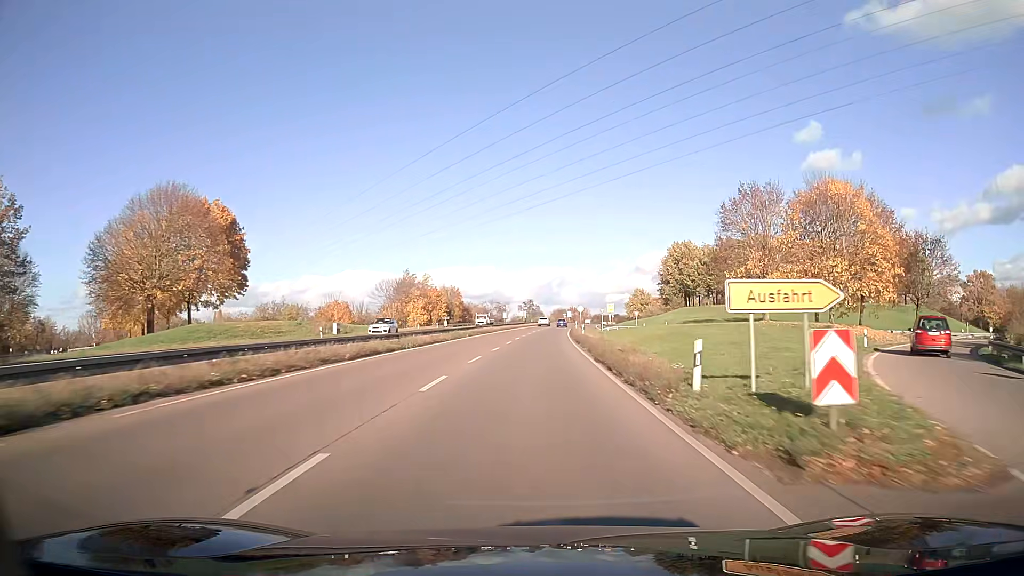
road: trunk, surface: asphalt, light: Day
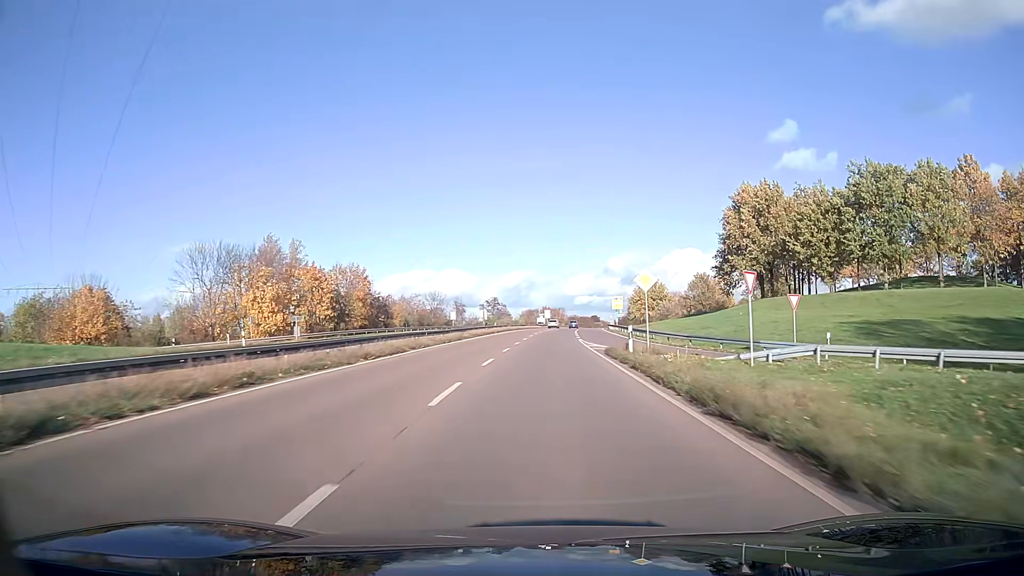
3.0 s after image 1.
(+1.3, +63.3) m; +3°
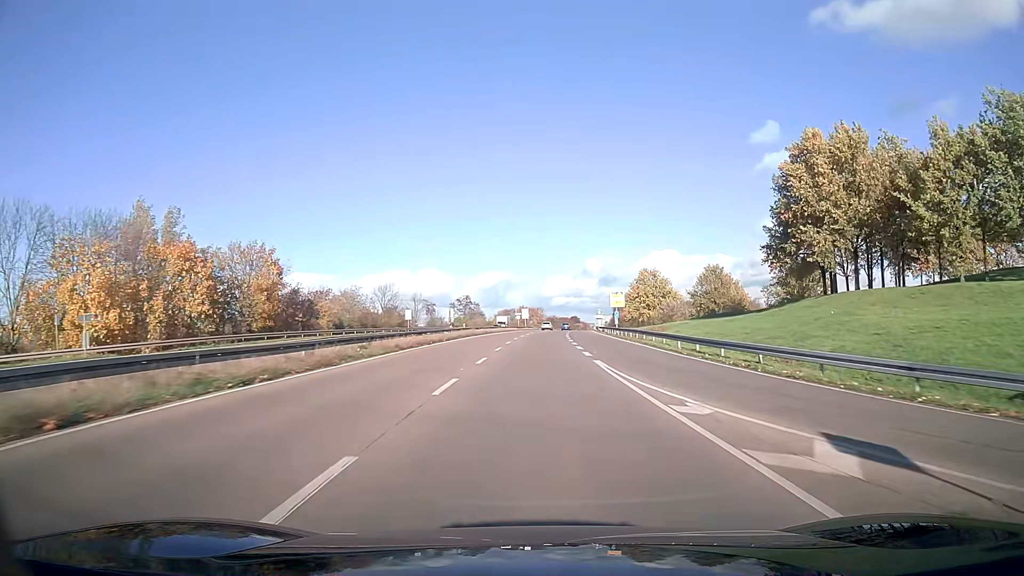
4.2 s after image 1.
(+0.4, +25.3) m; +2°
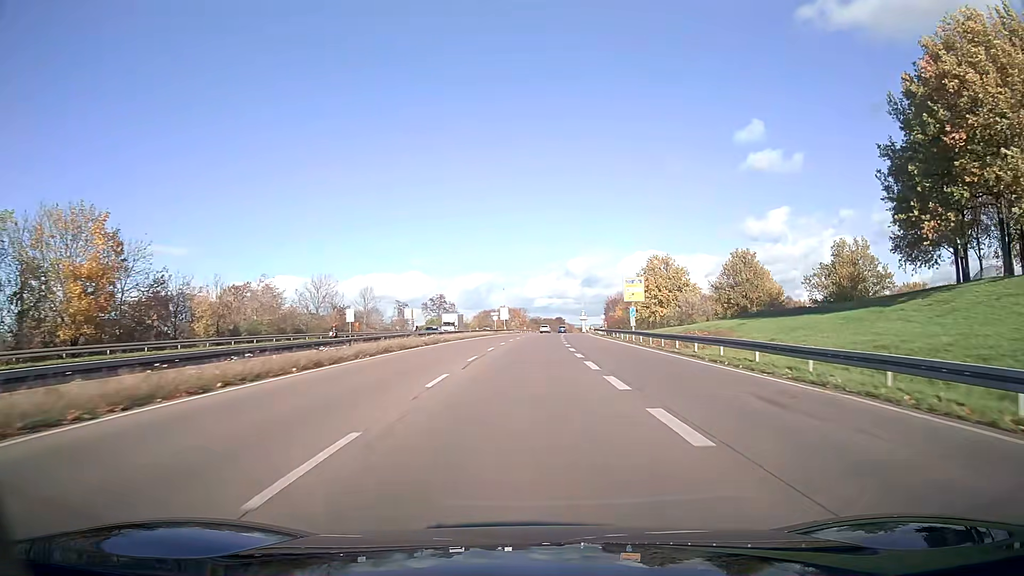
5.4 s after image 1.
(+0.3, +25.1) m; +1°
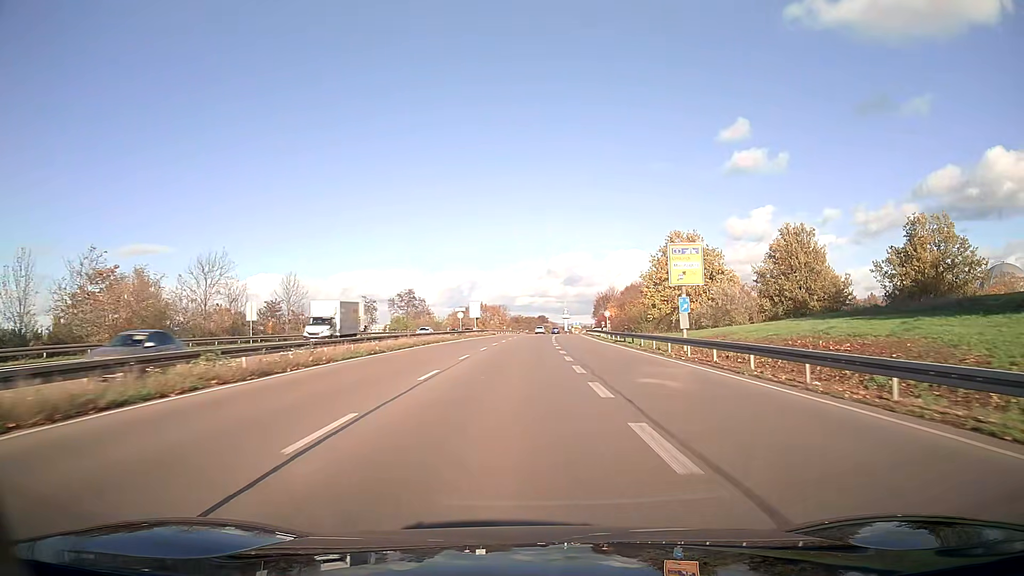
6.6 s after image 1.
(+0.3, +24.6) m; +2°
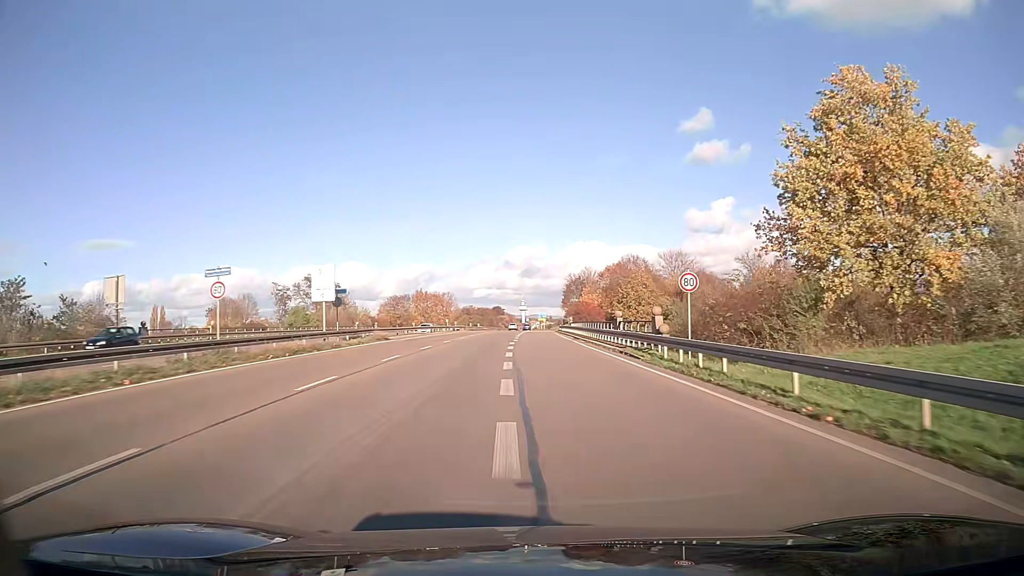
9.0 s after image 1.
(+1.5, +47.2) m; +3°
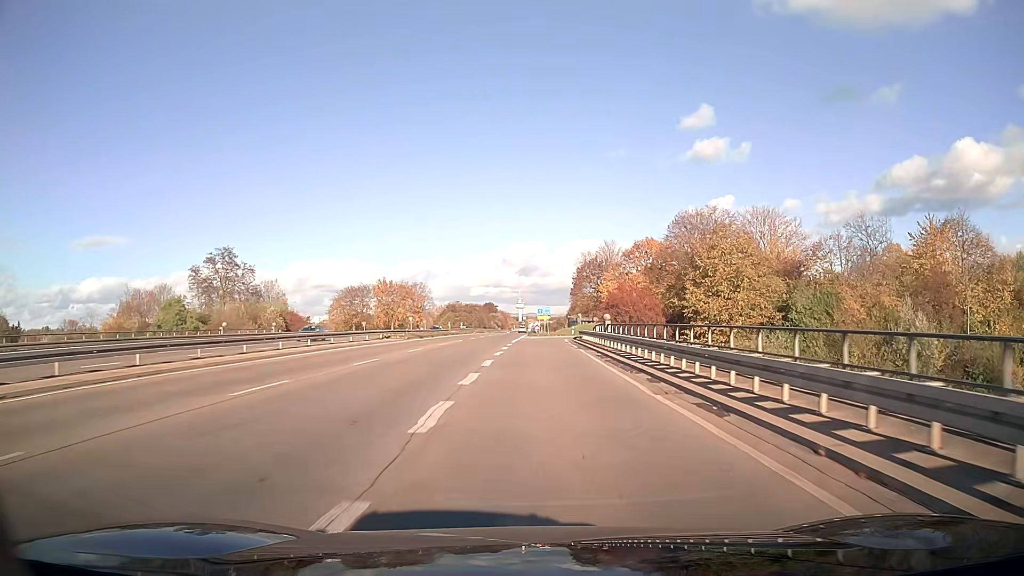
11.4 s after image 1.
(+0.1, +44.7) m; 0°
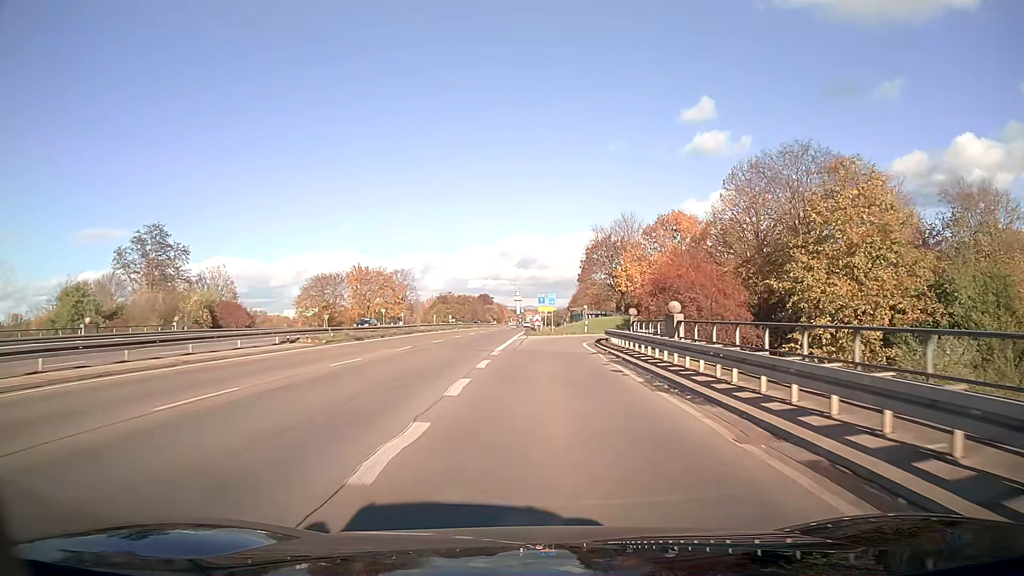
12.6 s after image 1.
(0.0, +20.1) m; 0°
